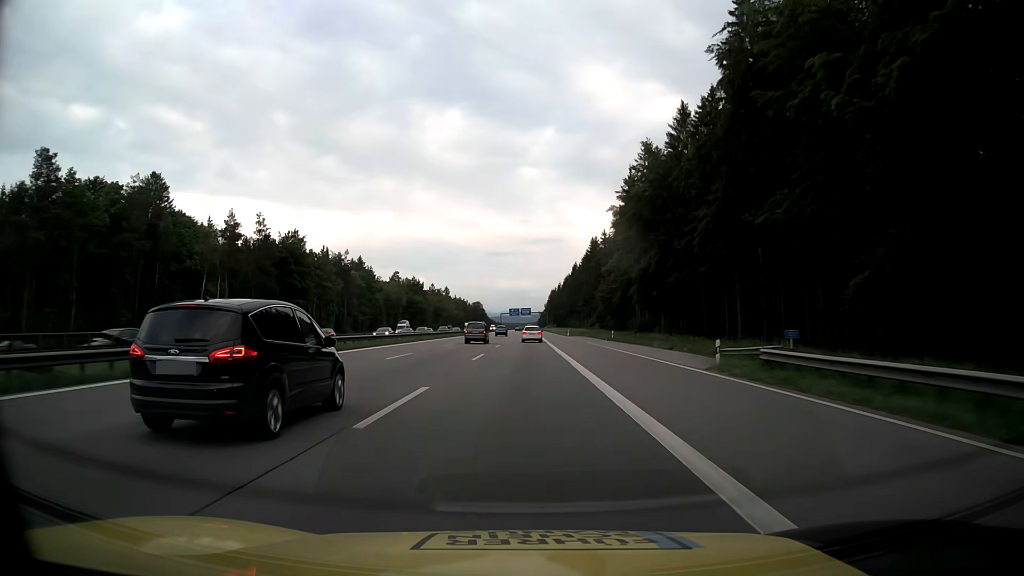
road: motorway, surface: asphalt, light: Day
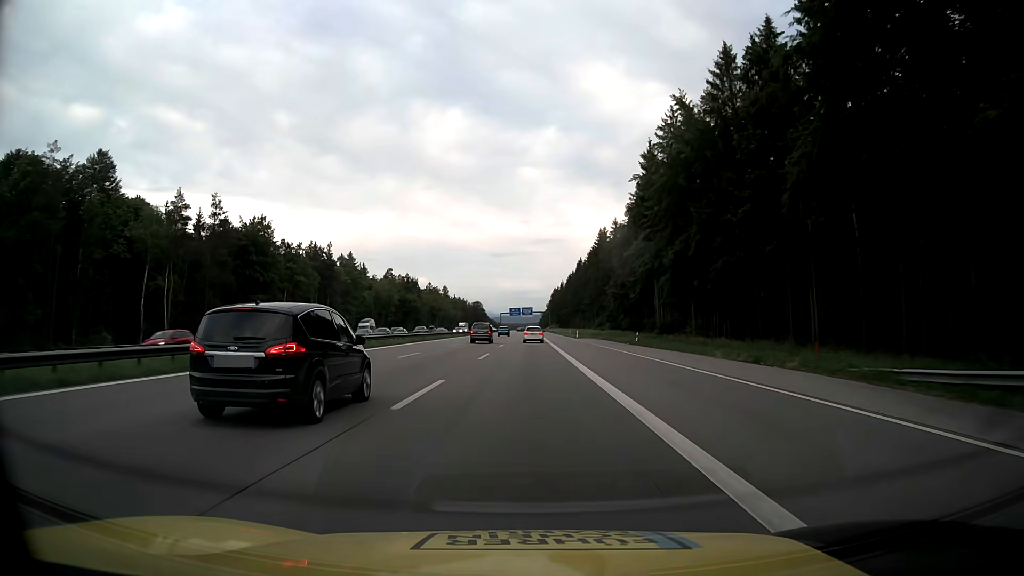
(0.0, +16.4) m; 0°
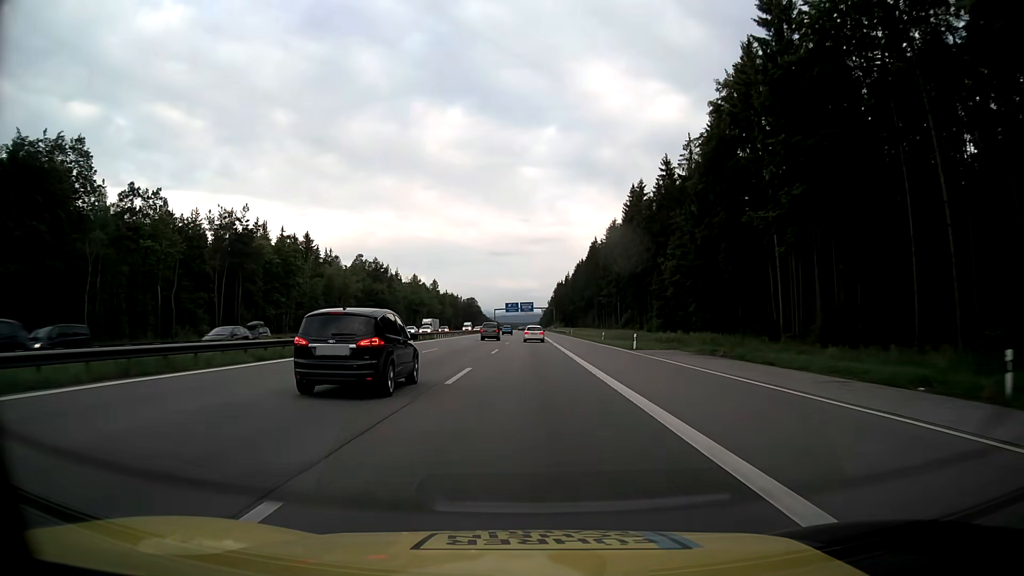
(-0.1, +49.1) m; 0°
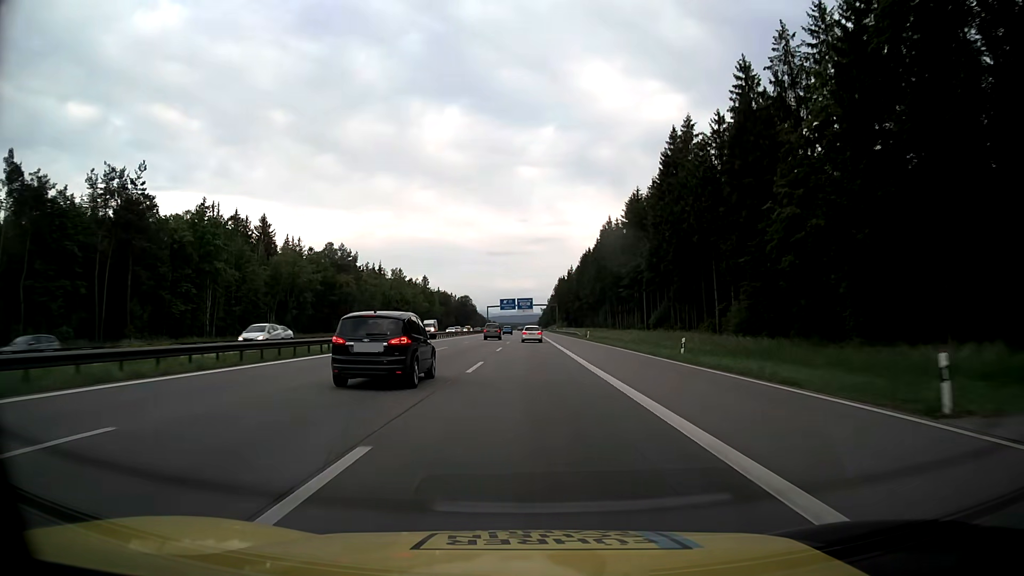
(-0.1, +32.7) m; 0°
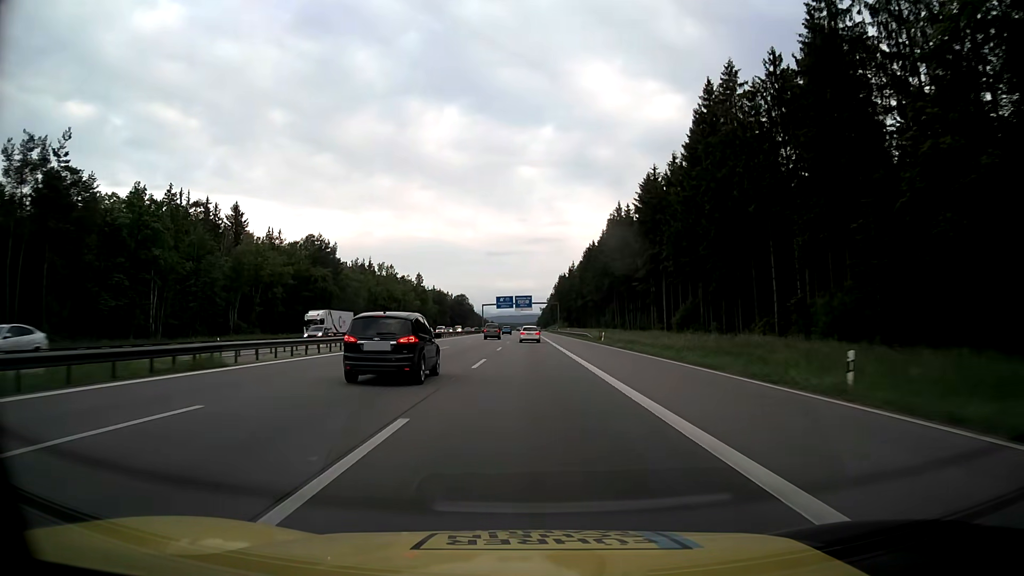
(0.0, +16.3) m; 0°
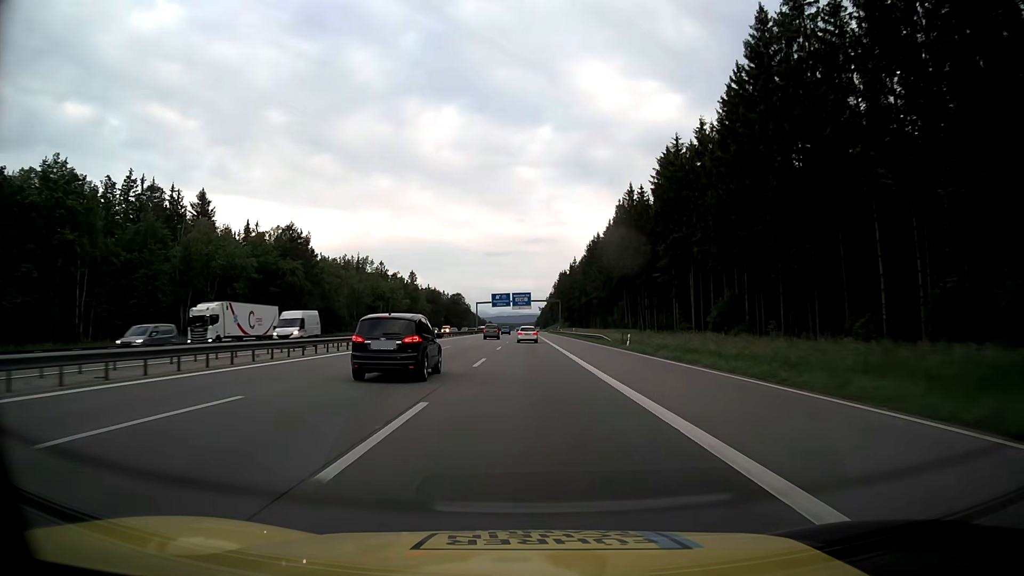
(+0.1, +16.3) m; 0°
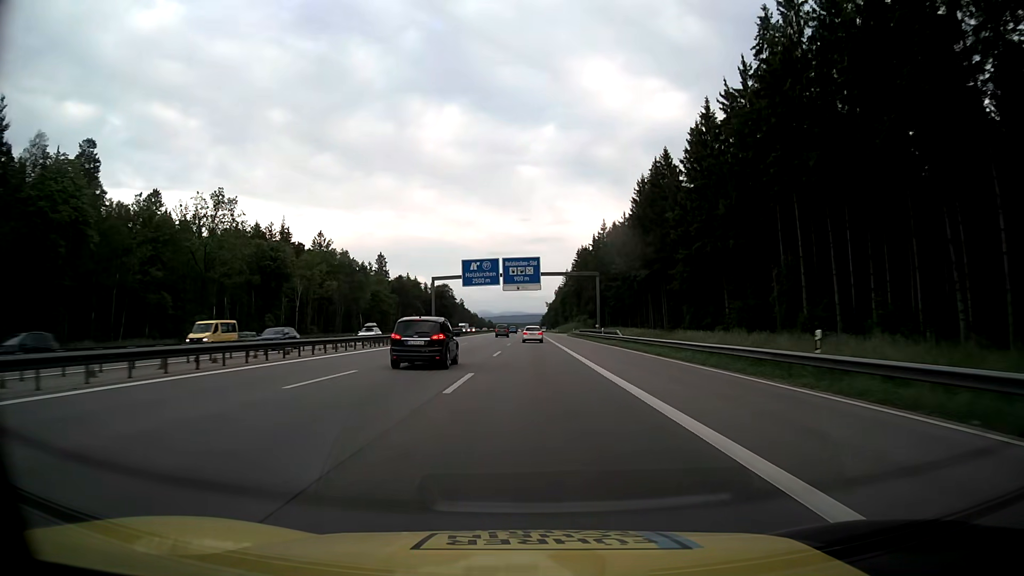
(0.0, +81.5) m; 0°
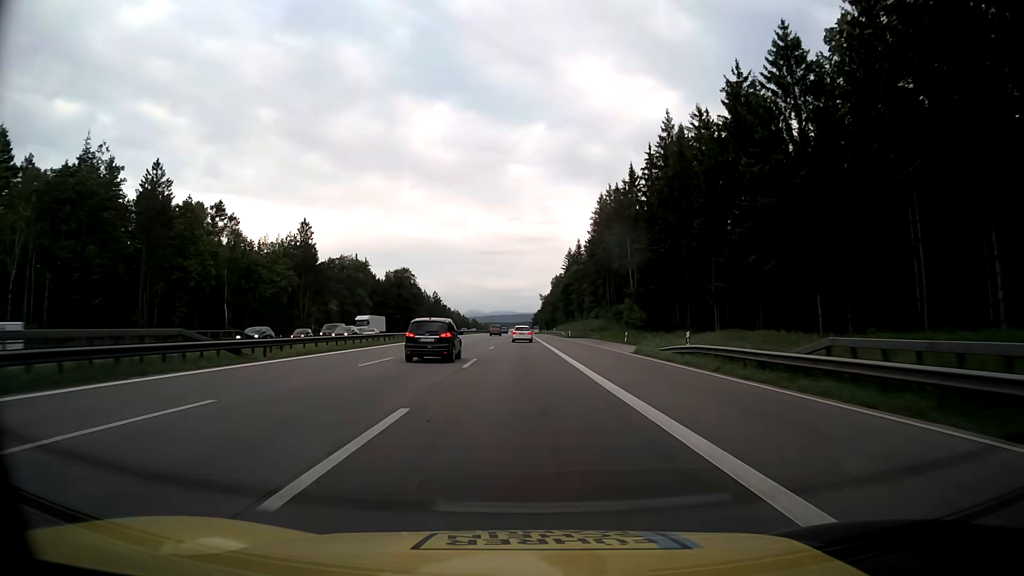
(+0.5, +81.4) m; +1°
(0, +10) (0, +20) (0, +30) (0, +40) (0, +50) (0, +60) (0, +70) (0, +80) (0, +90) (-1, +100) m
